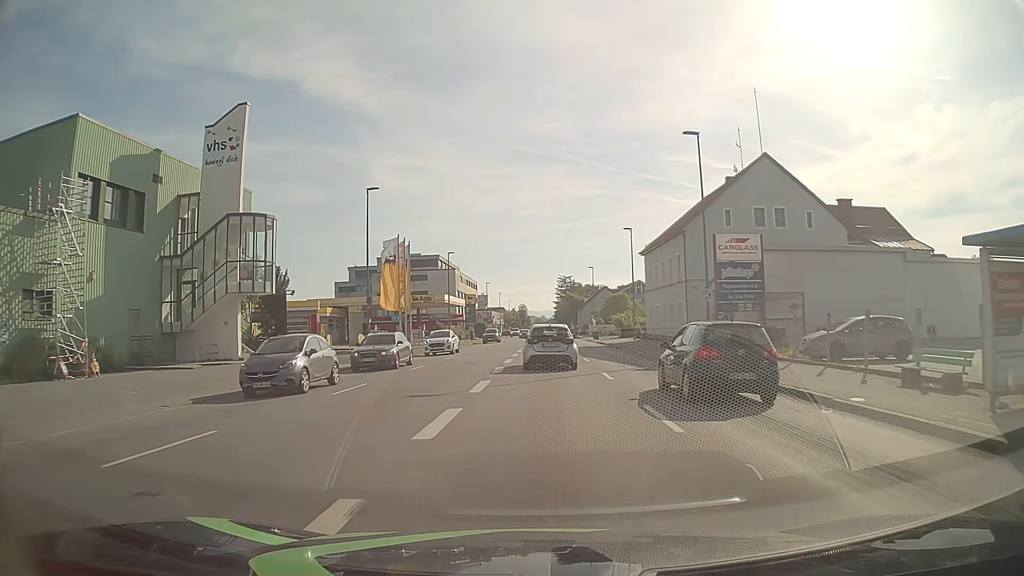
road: tertiary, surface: asphalt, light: Day
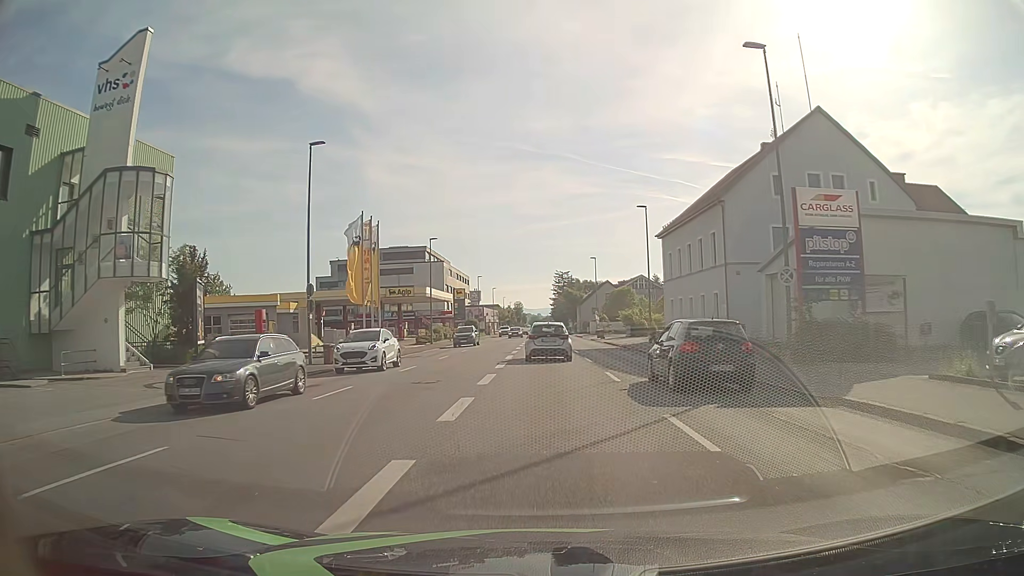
(0.0, +10.6) m; 0°
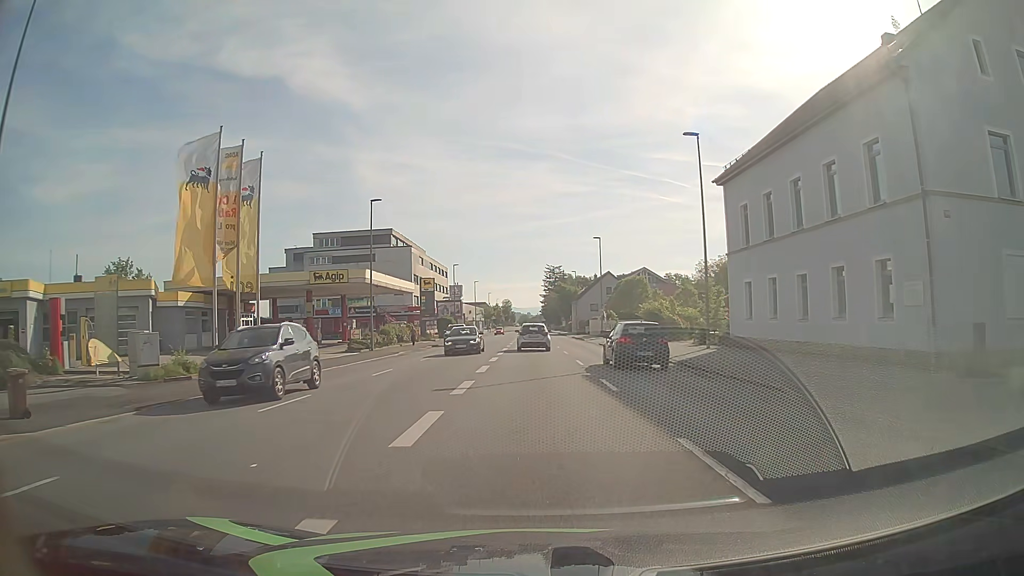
(+0.3, +20.0) m; +1°
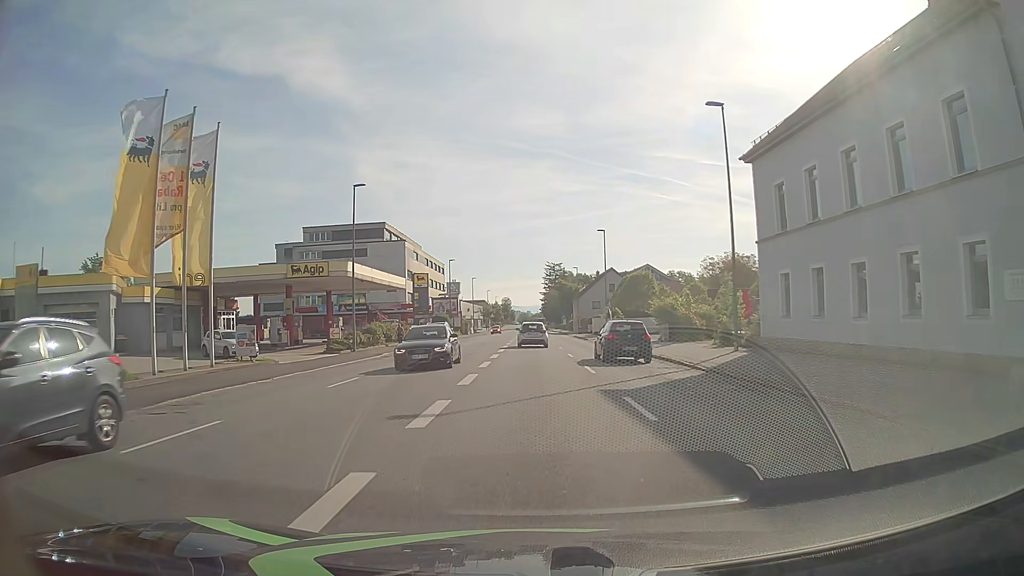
(0.0, +4.5) m; 0°
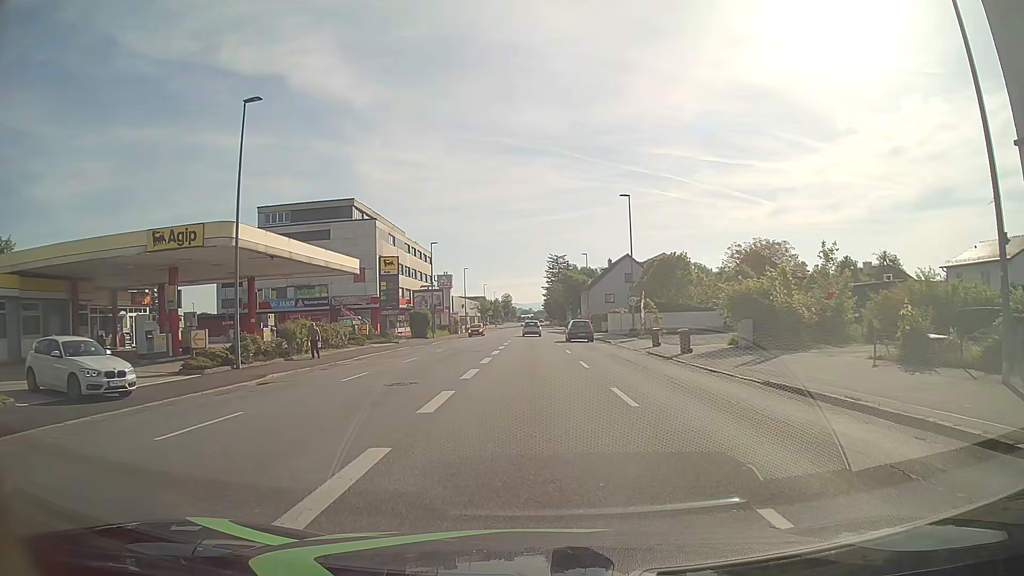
(0.0, +16.4) m; 0°
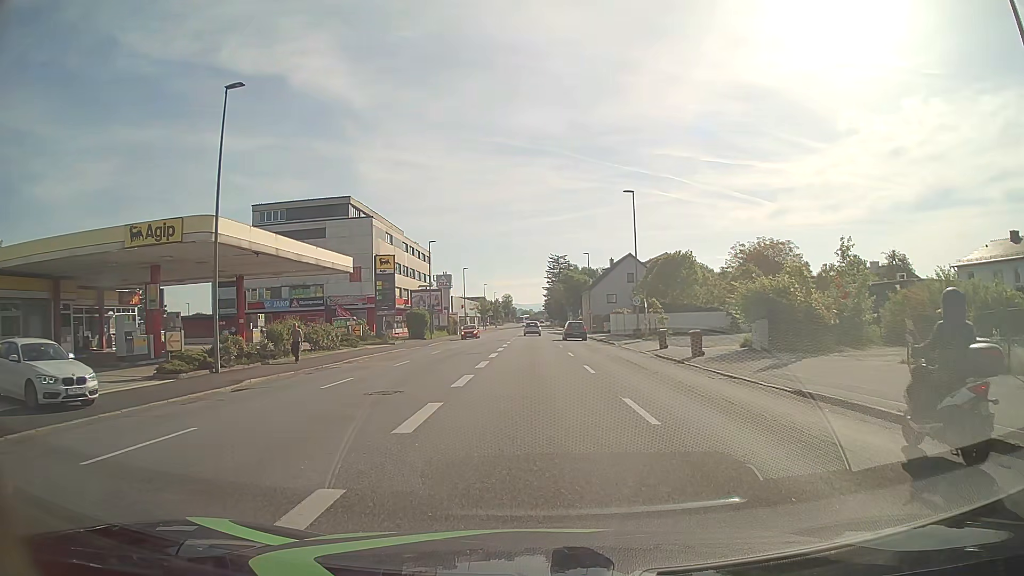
(0.0, +1.7) m; -1°
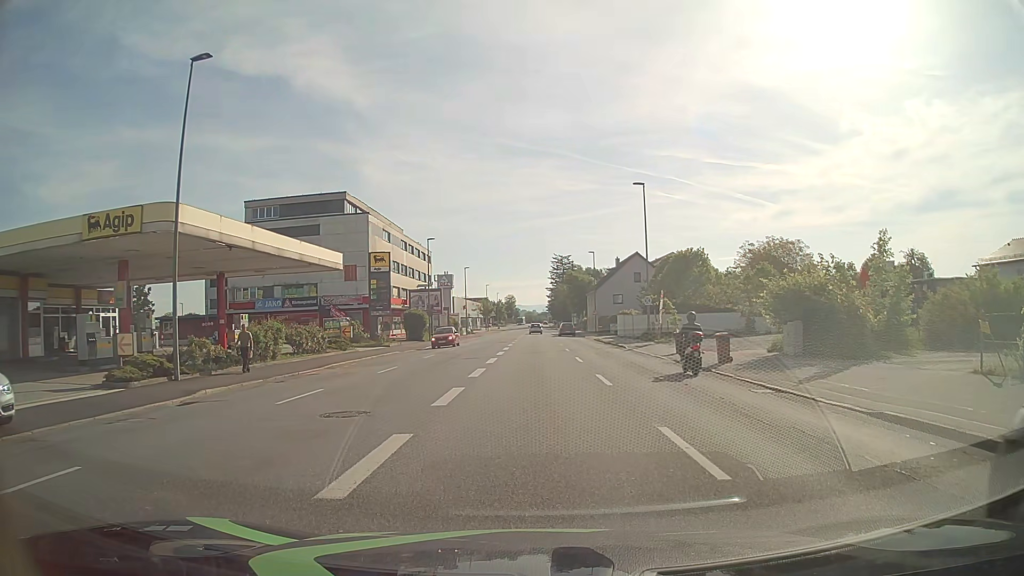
(0.0, +3.0) m; -1°
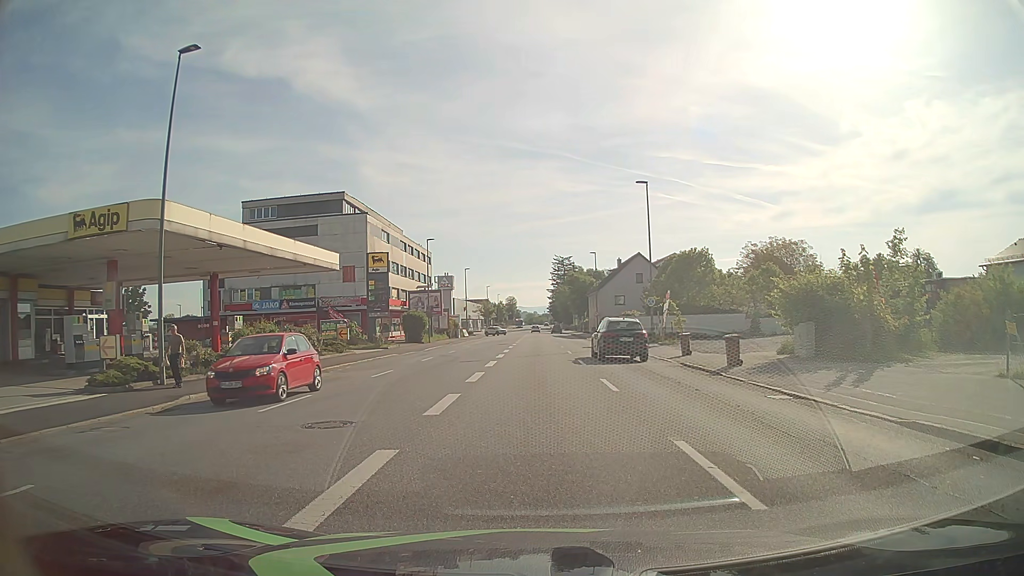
(0.0, +0.9) m; 0°
